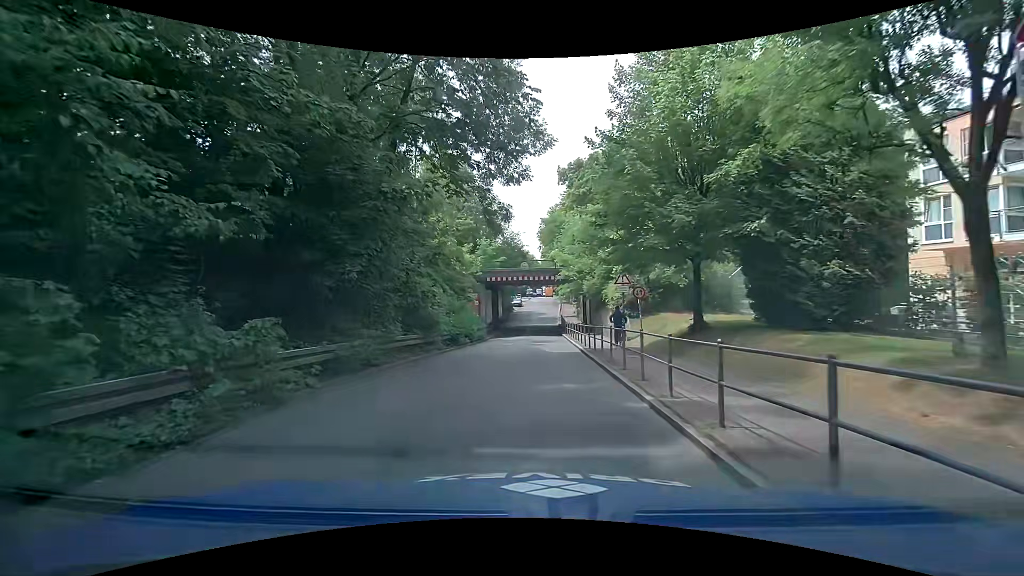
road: tertiary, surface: asphalt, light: Day
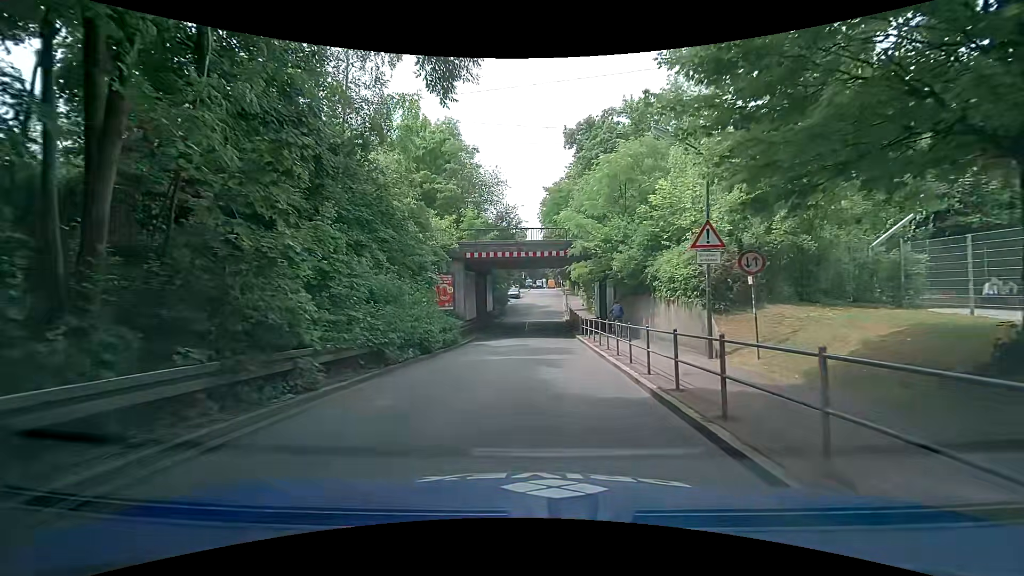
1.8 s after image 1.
(0.0, +11.9) m; -2°
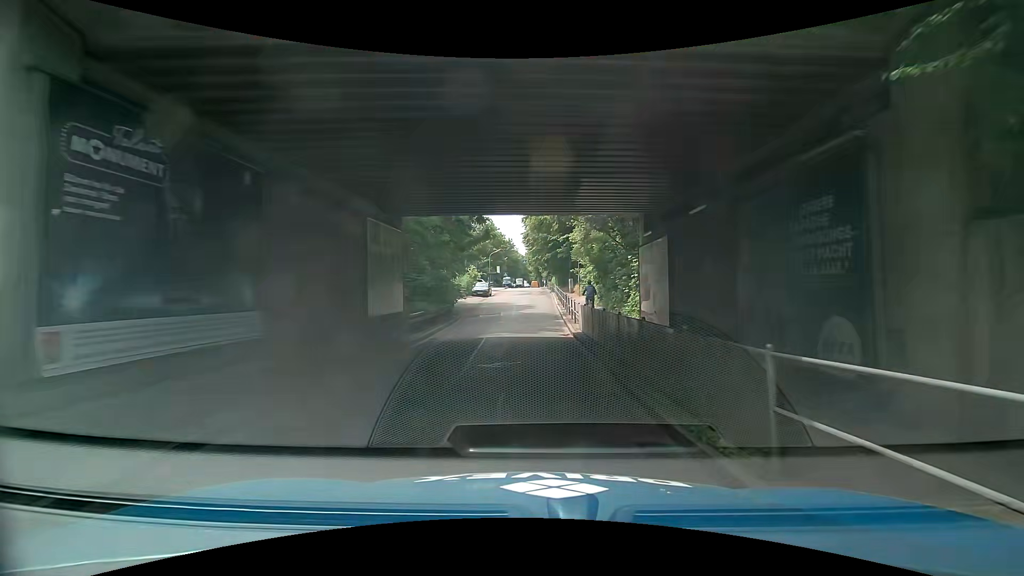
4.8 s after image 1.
(+1.3, +22.2) m; +5°
